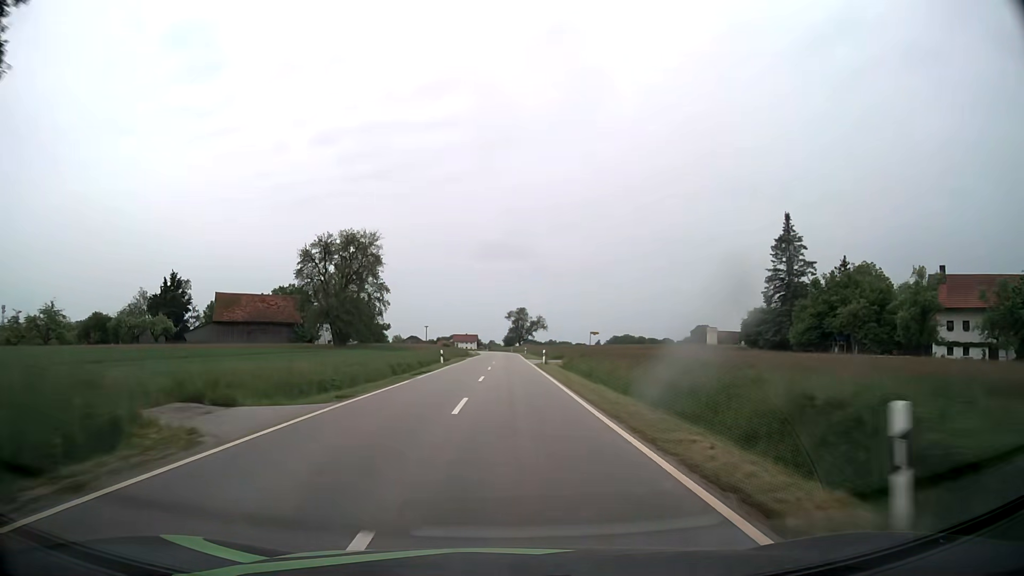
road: tertiary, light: Day
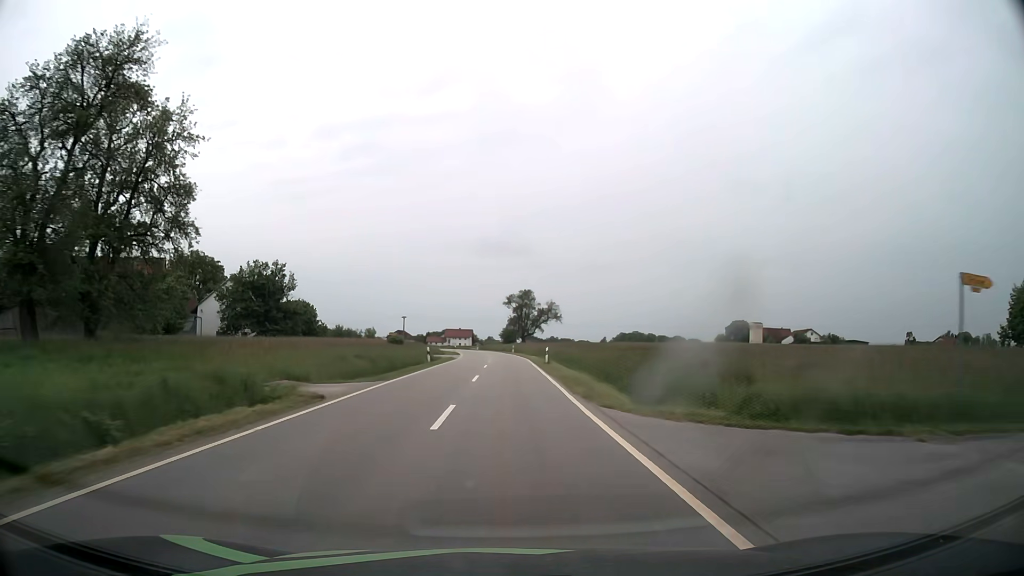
(+0.2, +51.3) m; 0°
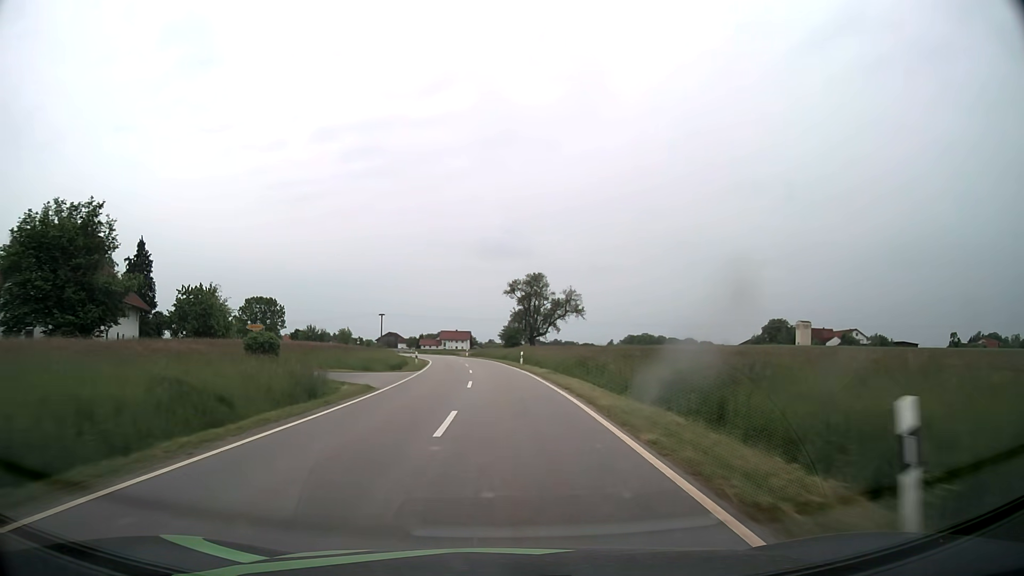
(0.0, +36.9) m; 0°
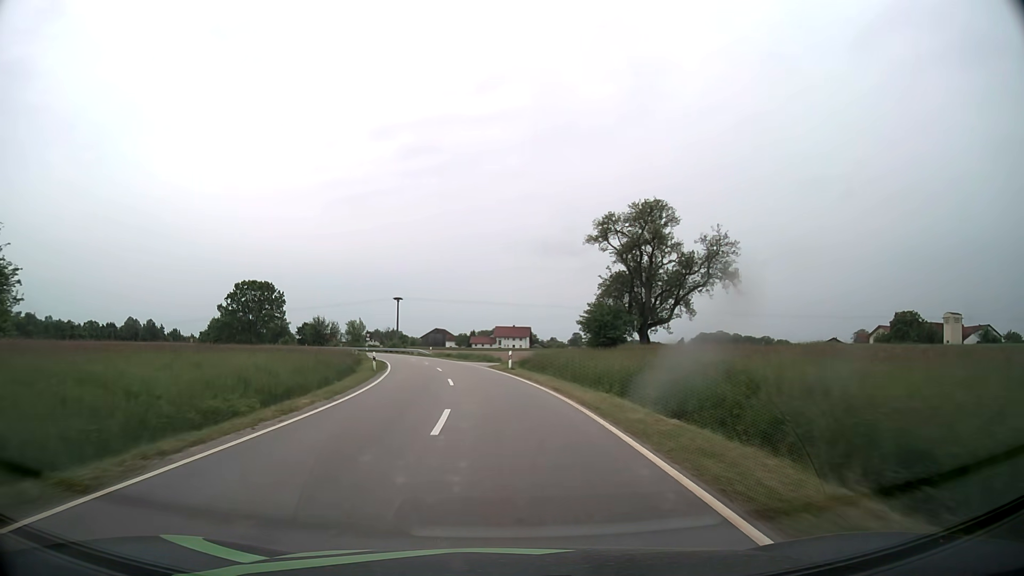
(-1.6, +48.8) m; -5°
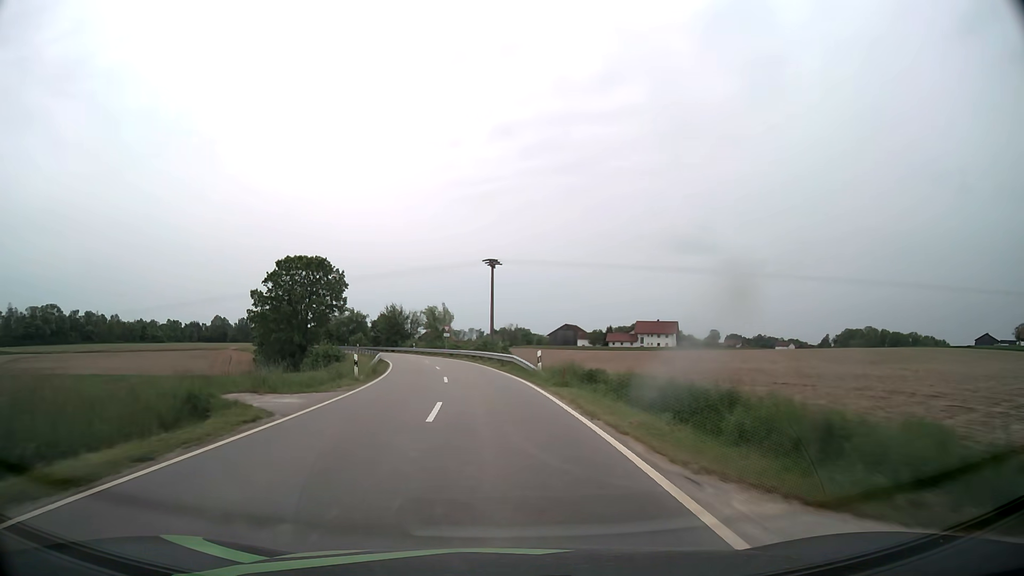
(-4.1, +47.0) m; -11°
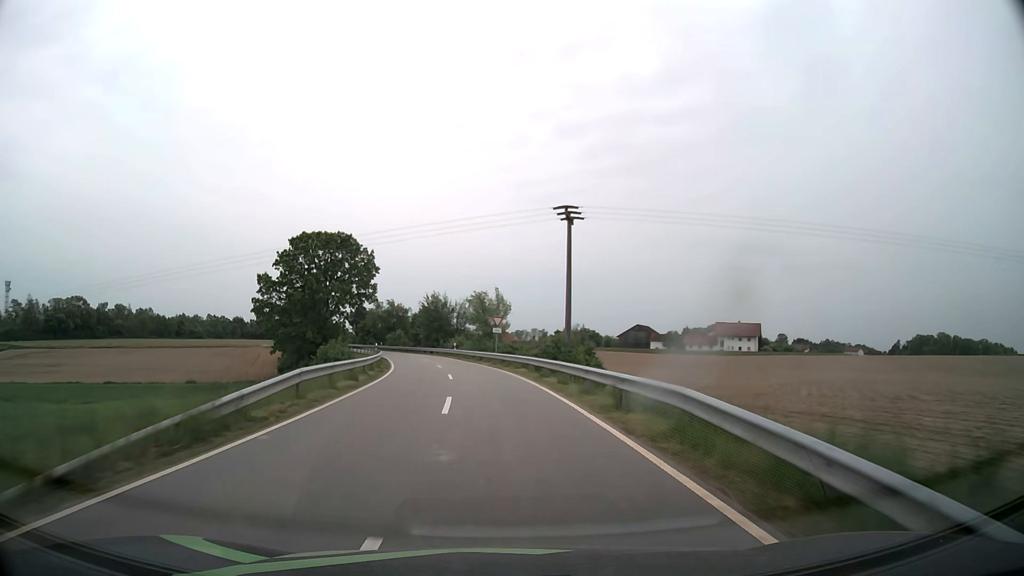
(-1.2, +23.2) m; -6°
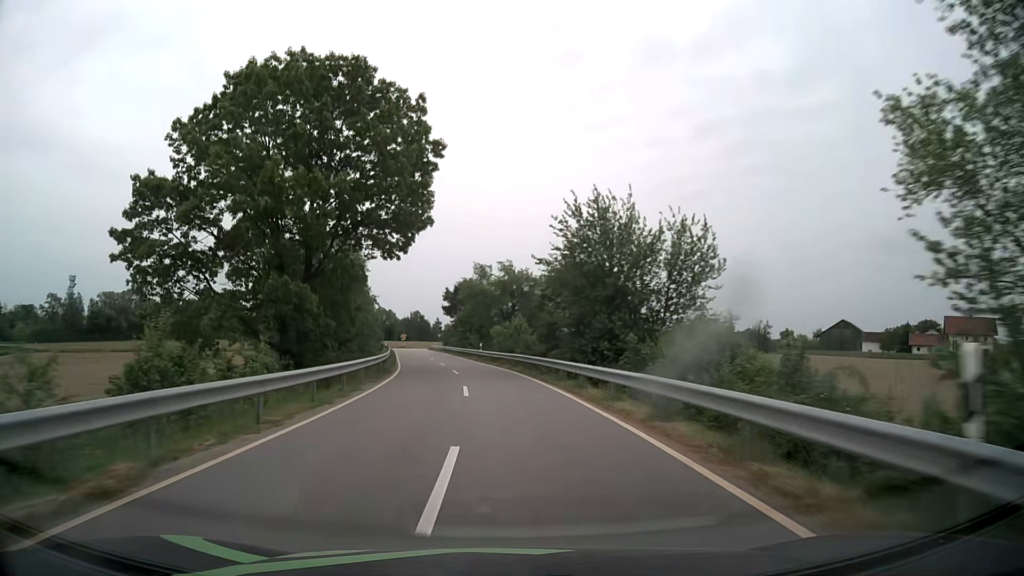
(-6.4, +56.6) m; -13°
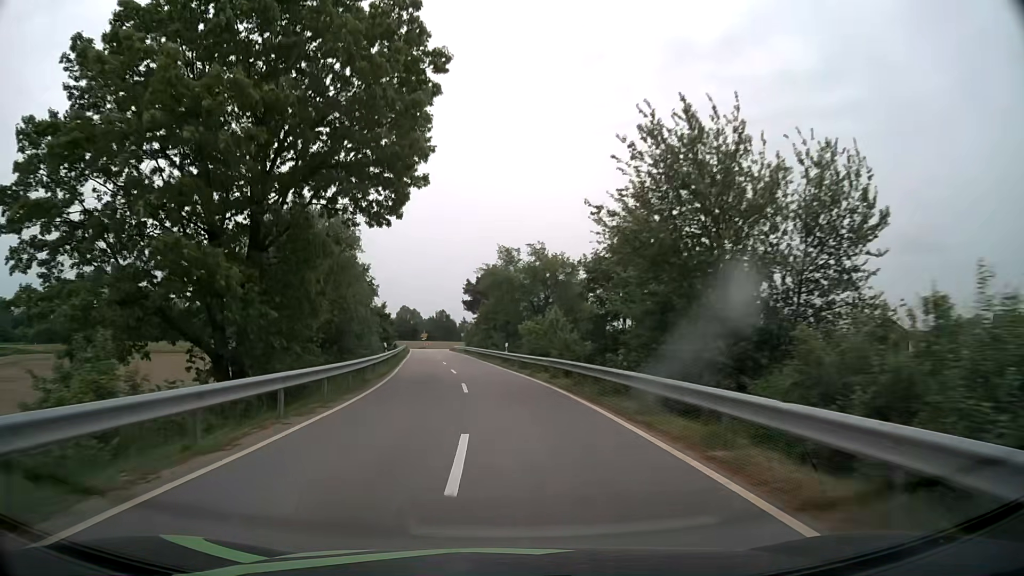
(-0.2, +11.2) m; -2°
(0, +10) (-1, +20) (-2, +30) (-3, +40) (-4, +50) (-5, +60) (-7, +70) (-8, +80) (-9, +89) (-11, +99) m
